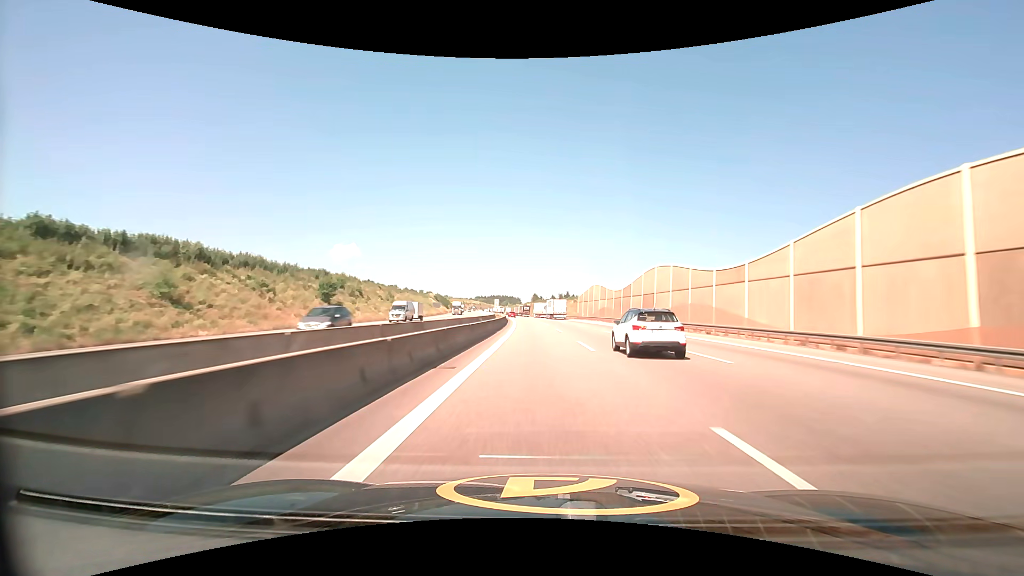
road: motorway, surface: asphalt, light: Day
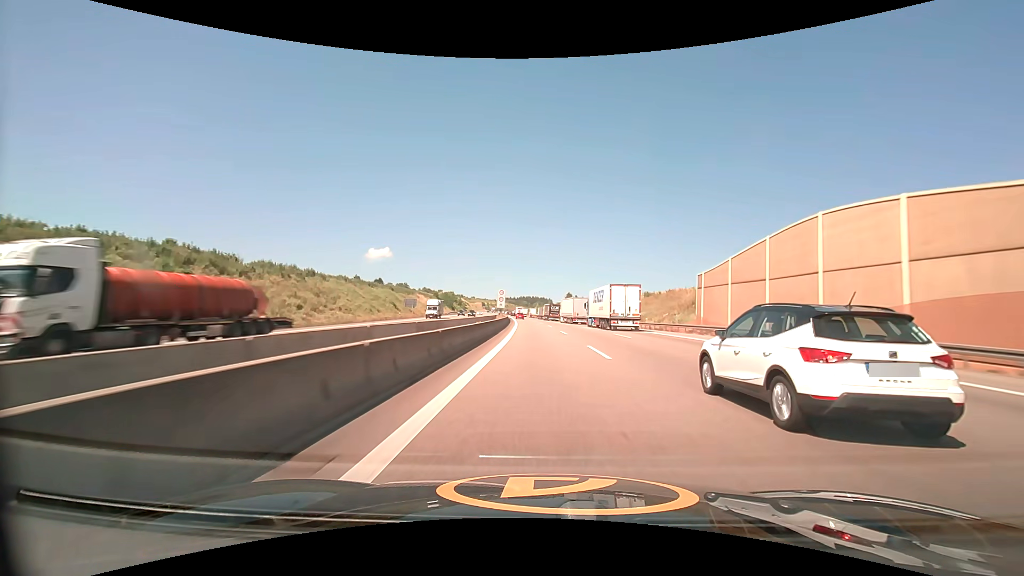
(-2.4, +73.7) m; -4°
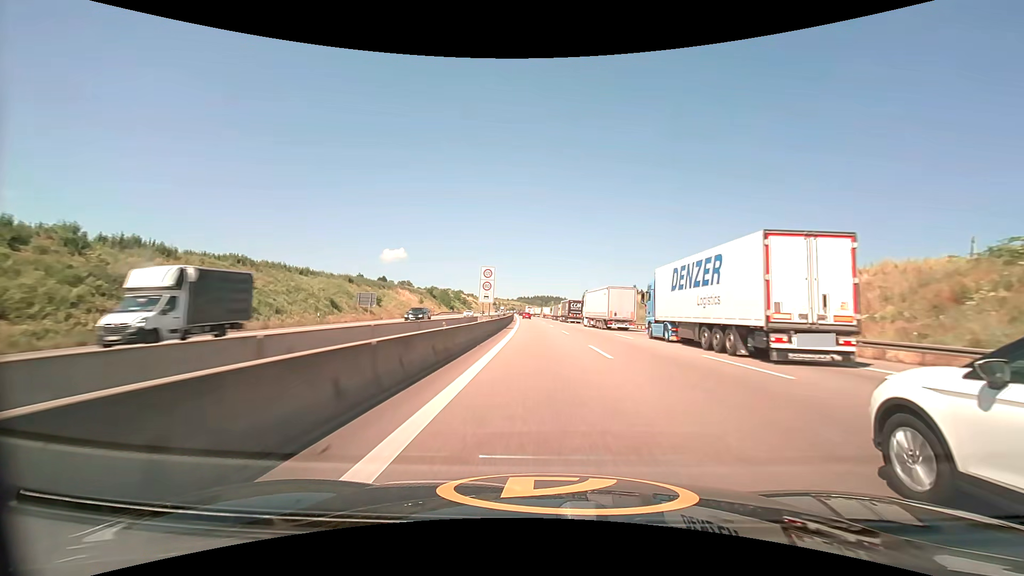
(-0.5, +35.7) m; -2°
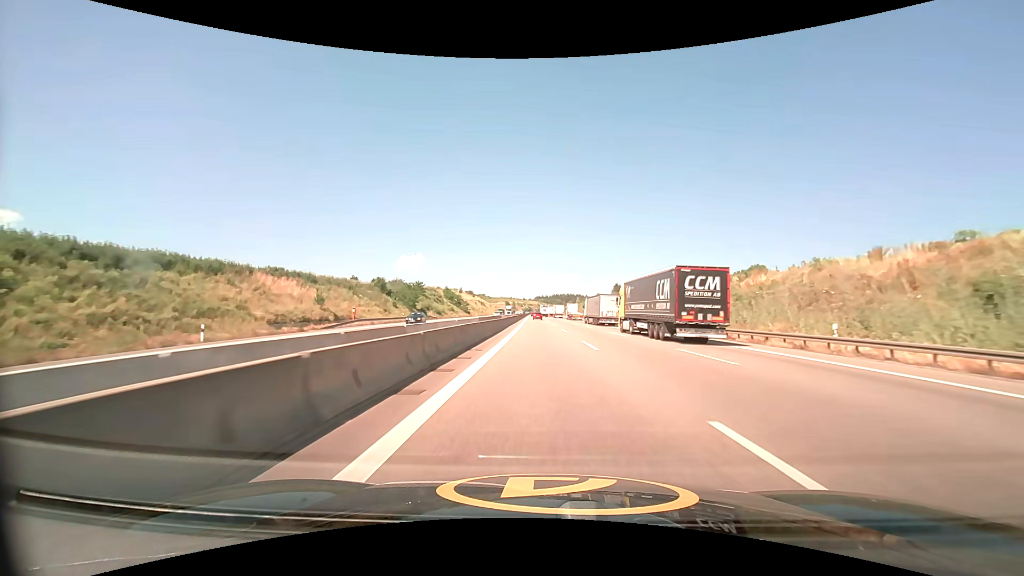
(-1.5, +68.0) m; -2°
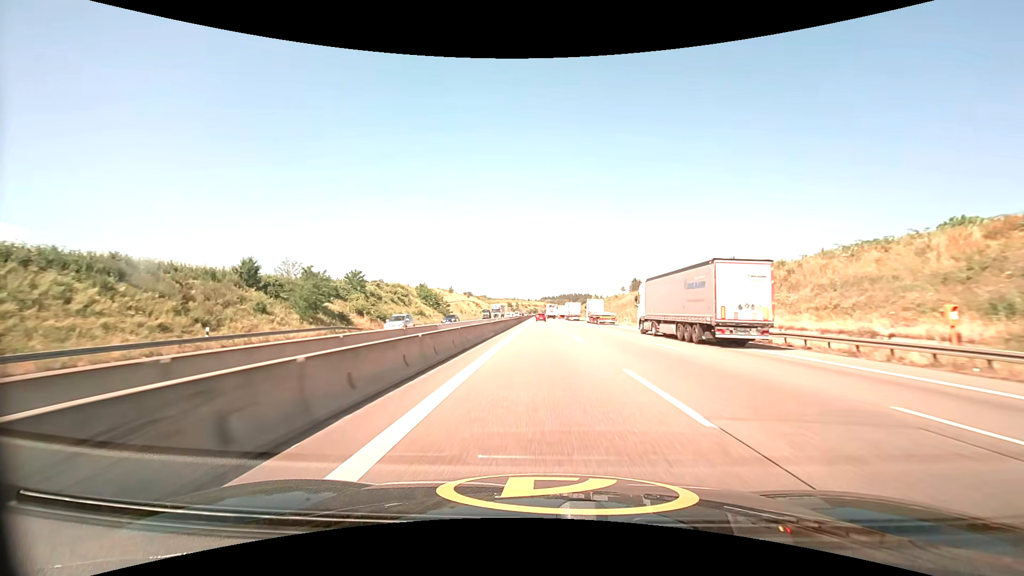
(-0.5, +47.6) m; -1°
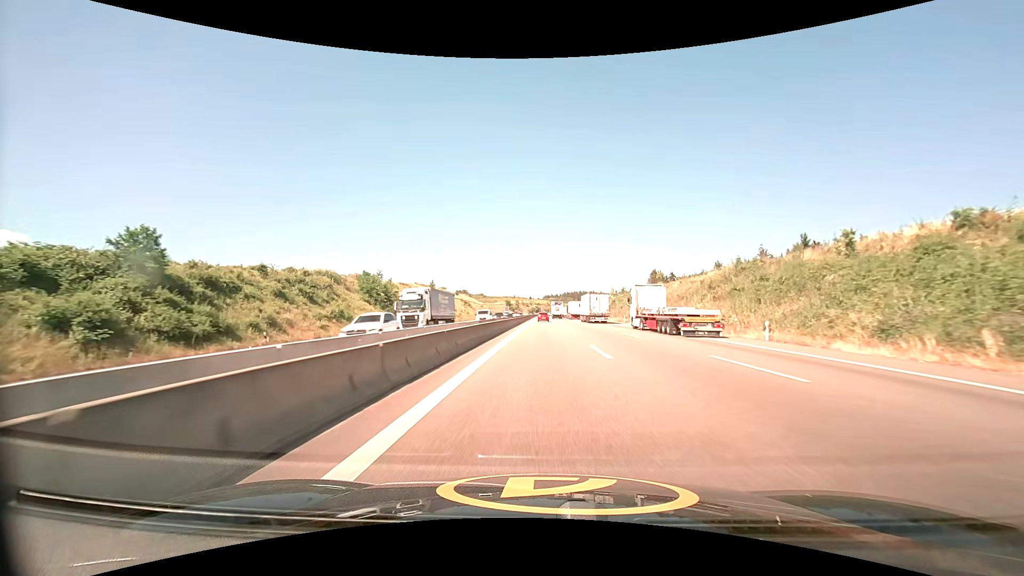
(-0.2, +45.0) m; 0°
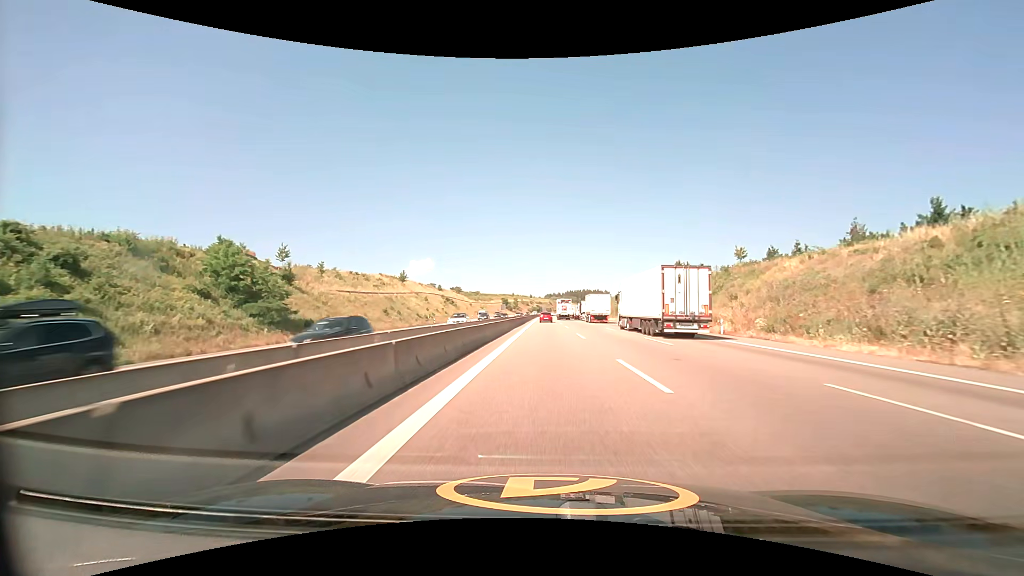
(-0.1, +41.6) m; 0°
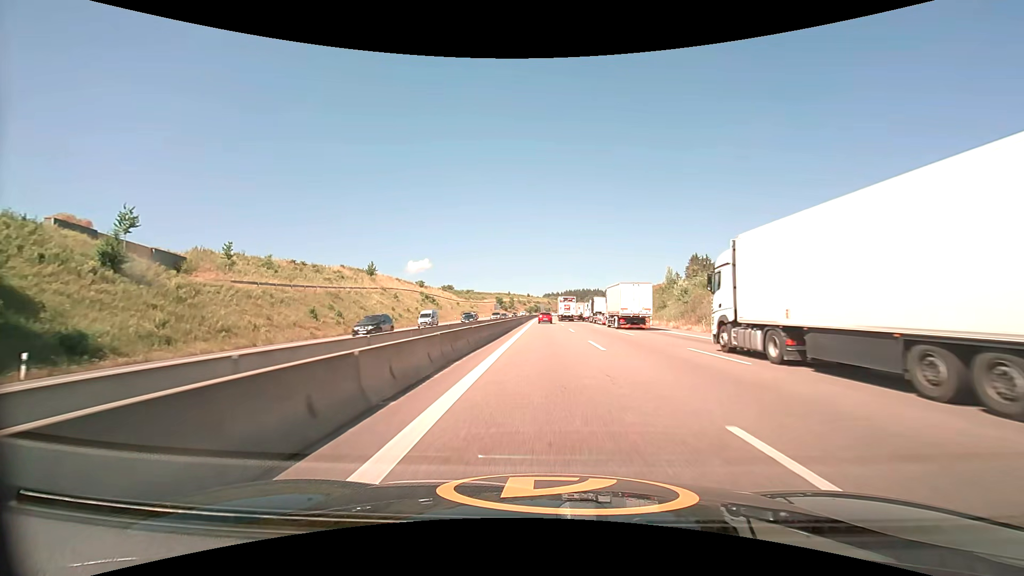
(0.0, +25.9) m; 0°
(0, +10) (0, +20) (0, +30) (0, +40) (0, +50) (0, +60) (0, +70) (+1, +80) (+1, +90) (+1, +100) m
